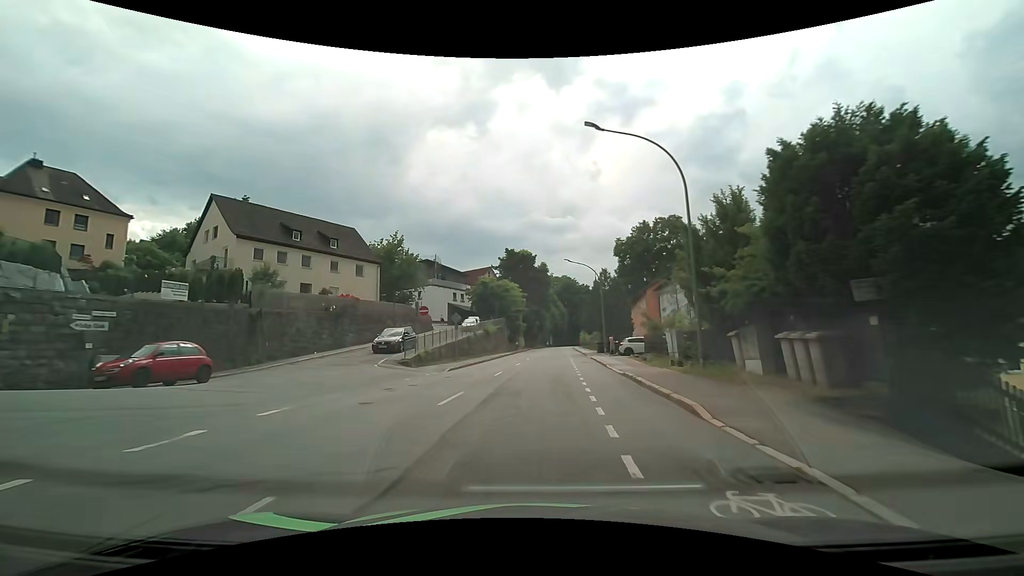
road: tertiary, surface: asphalt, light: Day
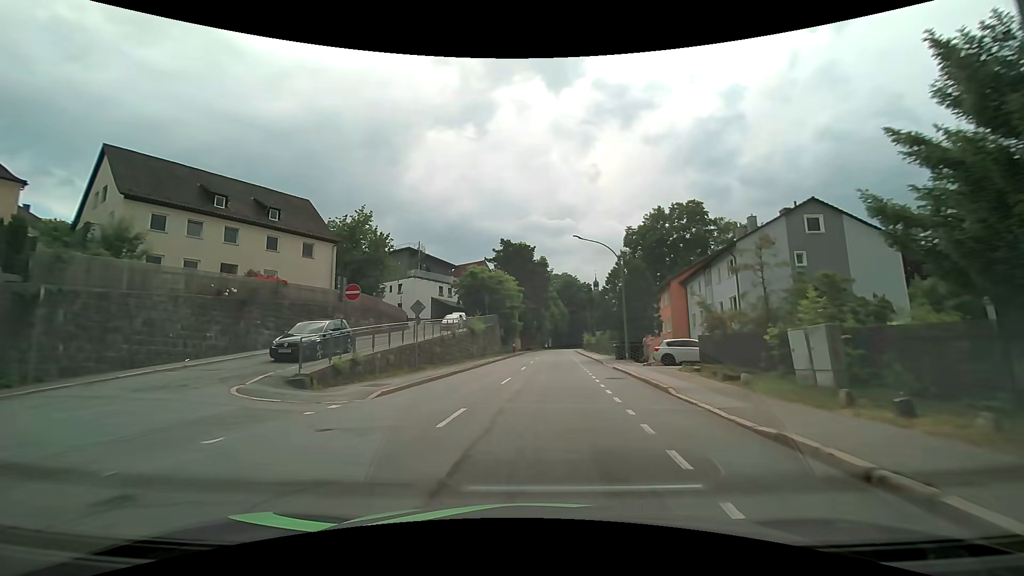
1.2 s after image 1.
(0.0, +11.5) m; +1°
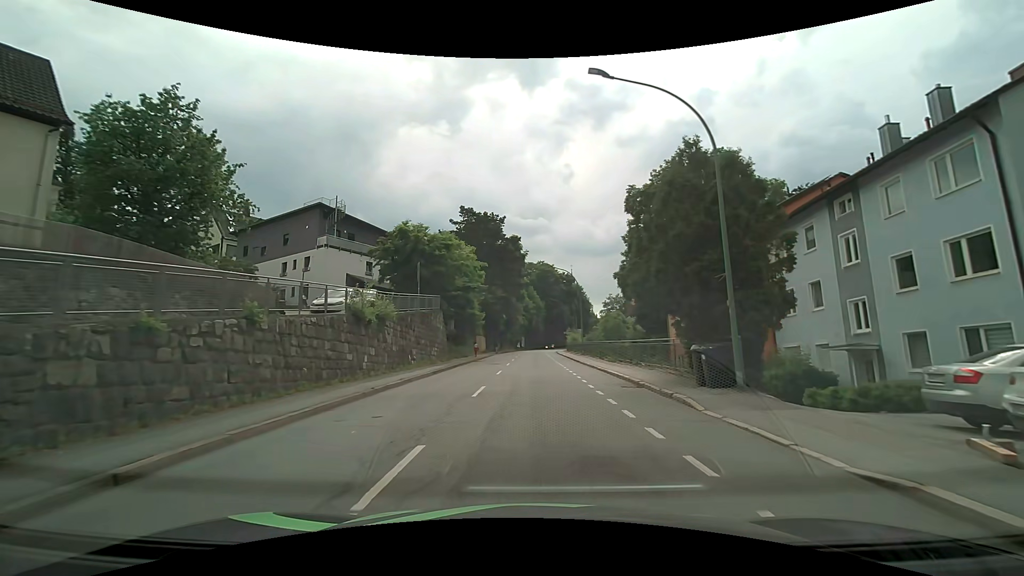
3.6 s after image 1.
(+0.6, +22.3) m; +3°
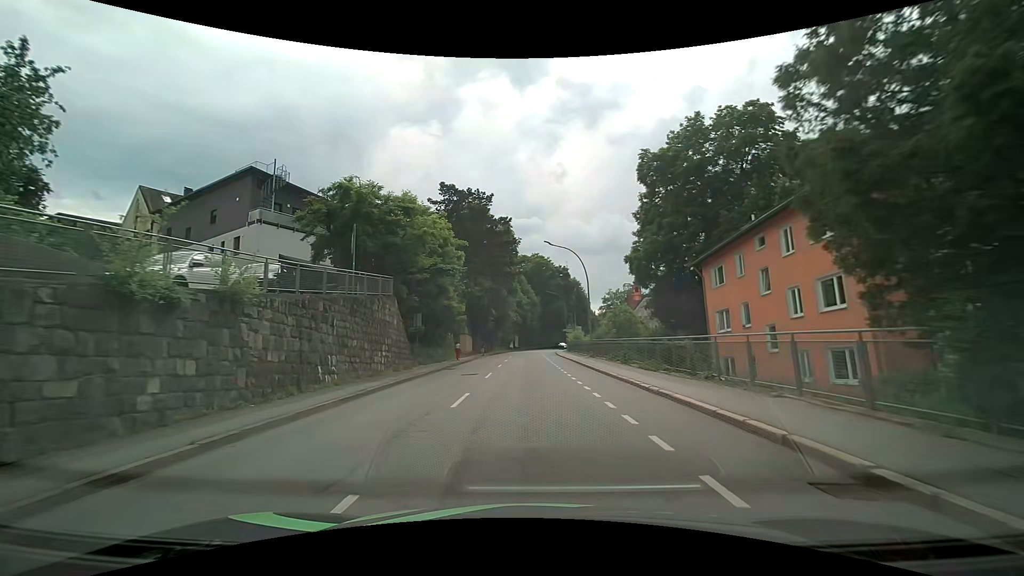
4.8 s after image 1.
(+0.1, +11.1) m; +1°
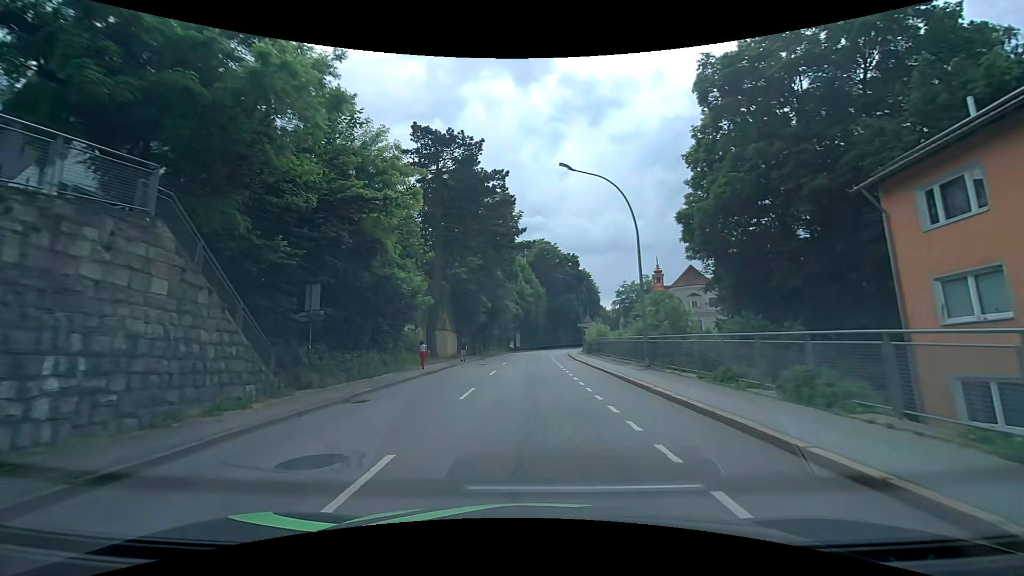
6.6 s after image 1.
(-0.1, +16.6) m; 0°
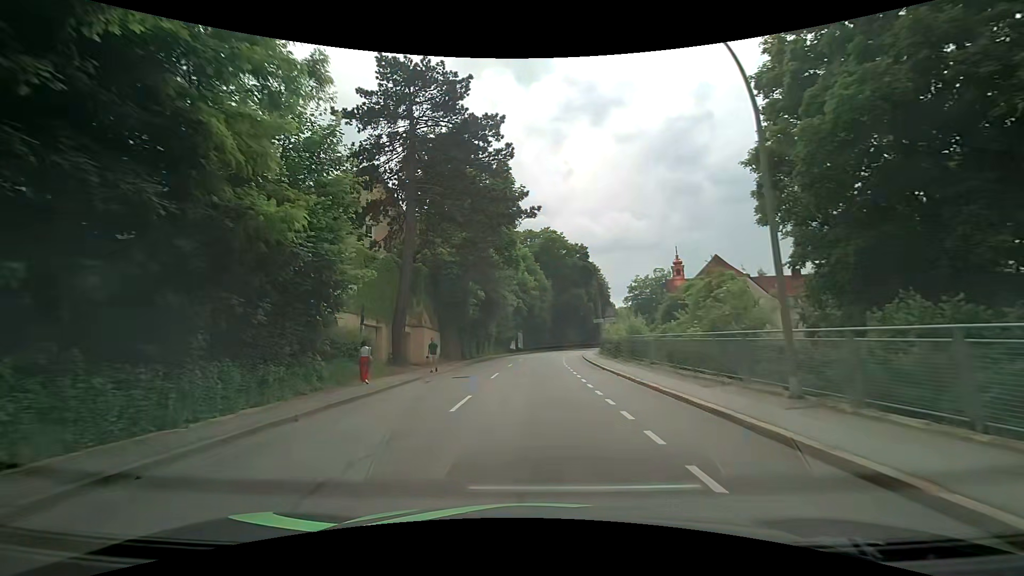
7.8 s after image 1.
(-0.1, +11.1) m; -1°
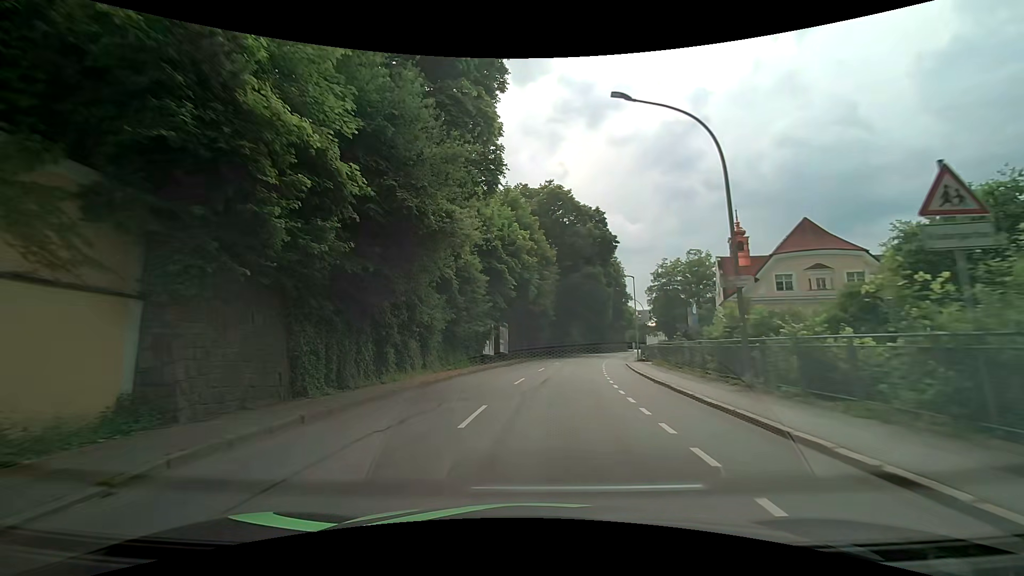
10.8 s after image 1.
(+0.1, +29.3) m; +1°
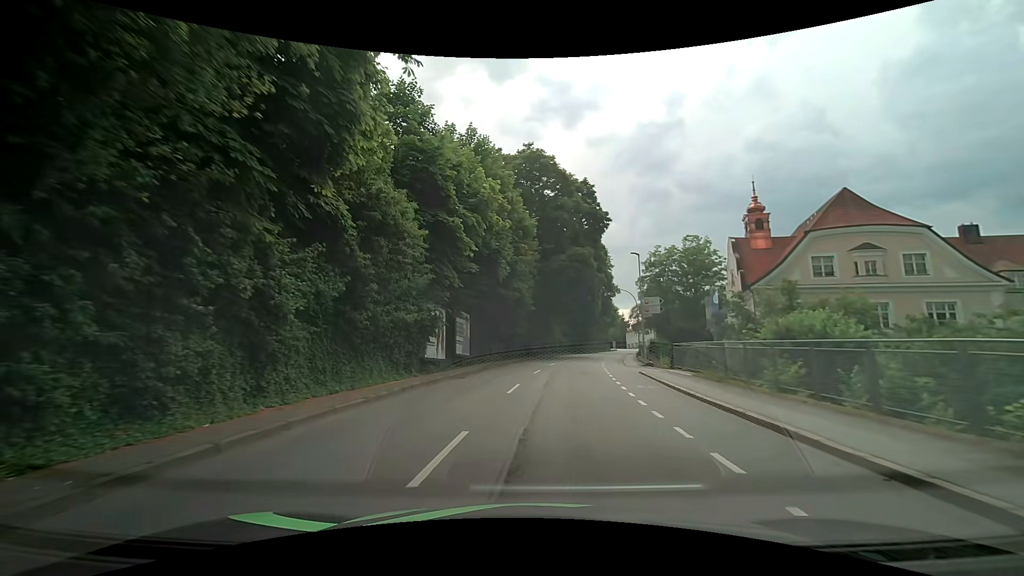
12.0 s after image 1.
(+0.2, +12.3) m; +3°
(0, +10) (+1, +20) (+2, +30) (+4, +40) (+6, +50) (+8, +59) (+10, +69) (+12, +79) (+15, +88) (+18, +98) m
